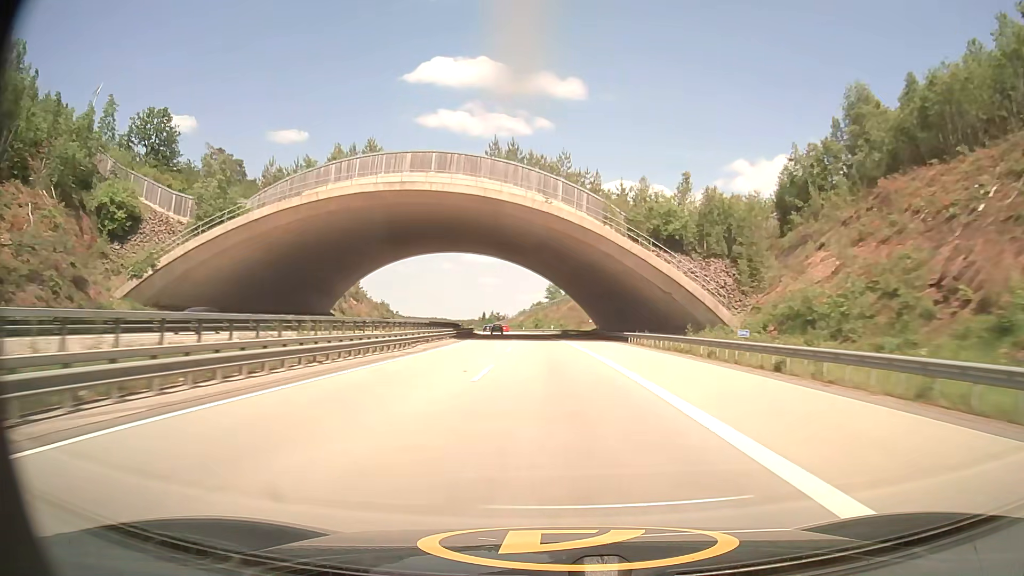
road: motorway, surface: asphalt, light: Day
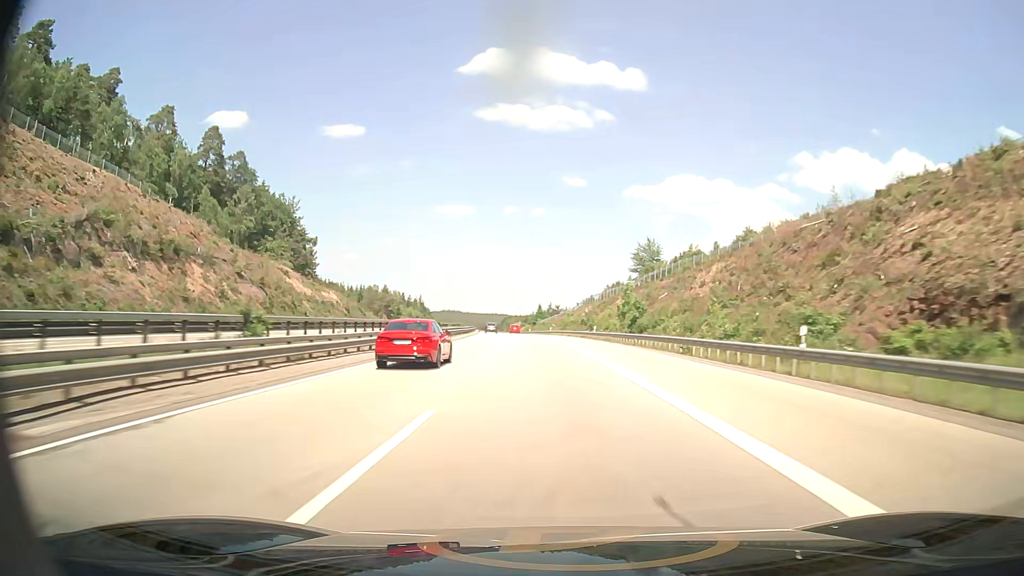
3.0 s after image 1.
(-4.5, +101.2) m; -5°
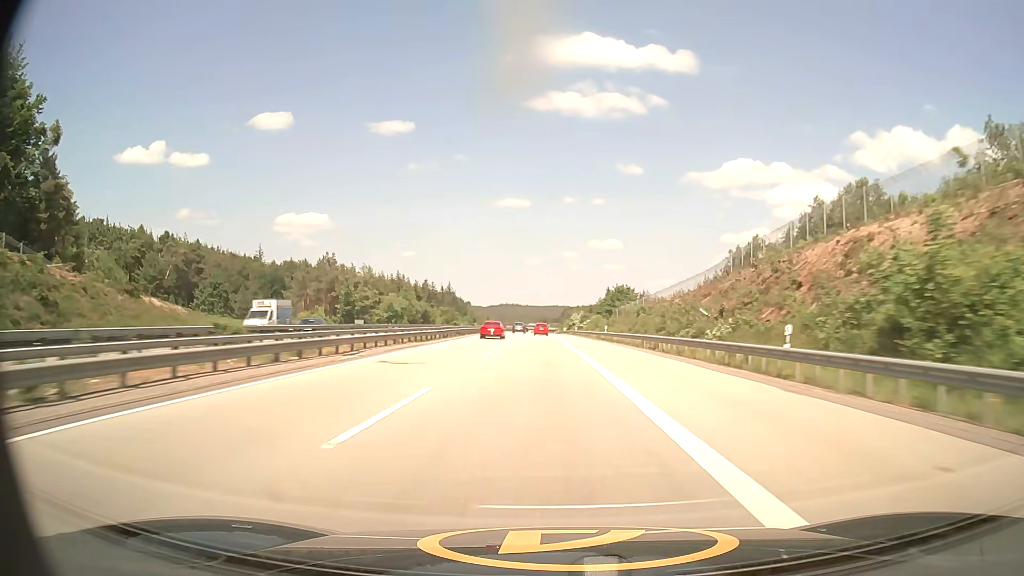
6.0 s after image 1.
(-6.0, +103.7) m; -6°
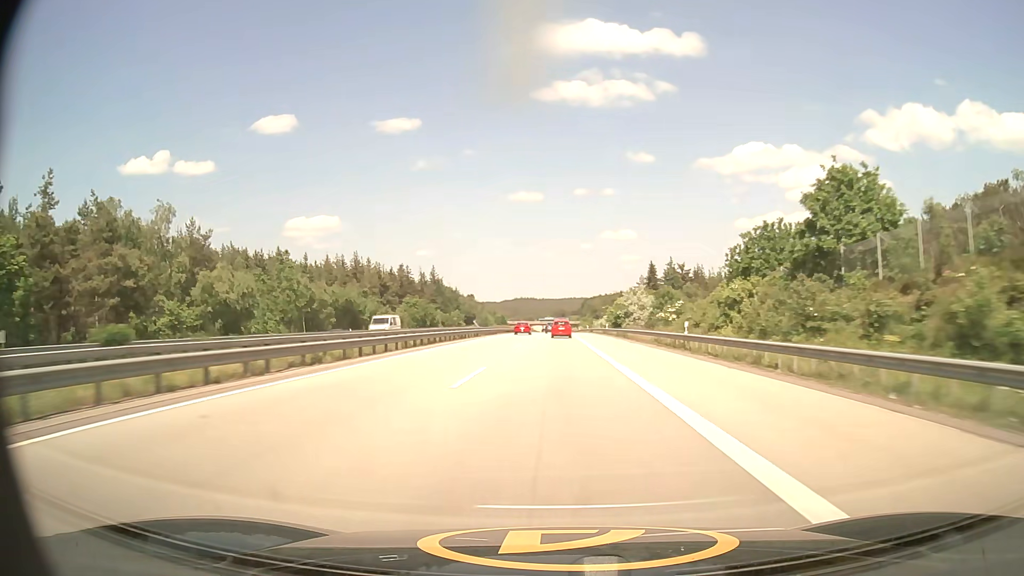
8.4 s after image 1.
(-1.6, +83.1) m; -1°
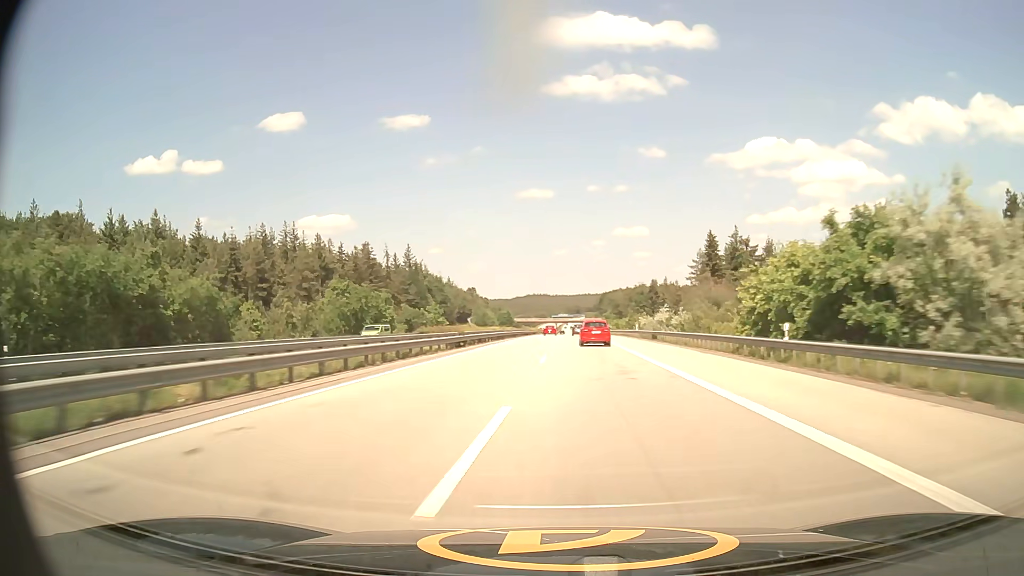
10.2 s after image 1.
(-0.7, +62.2) m; -1°
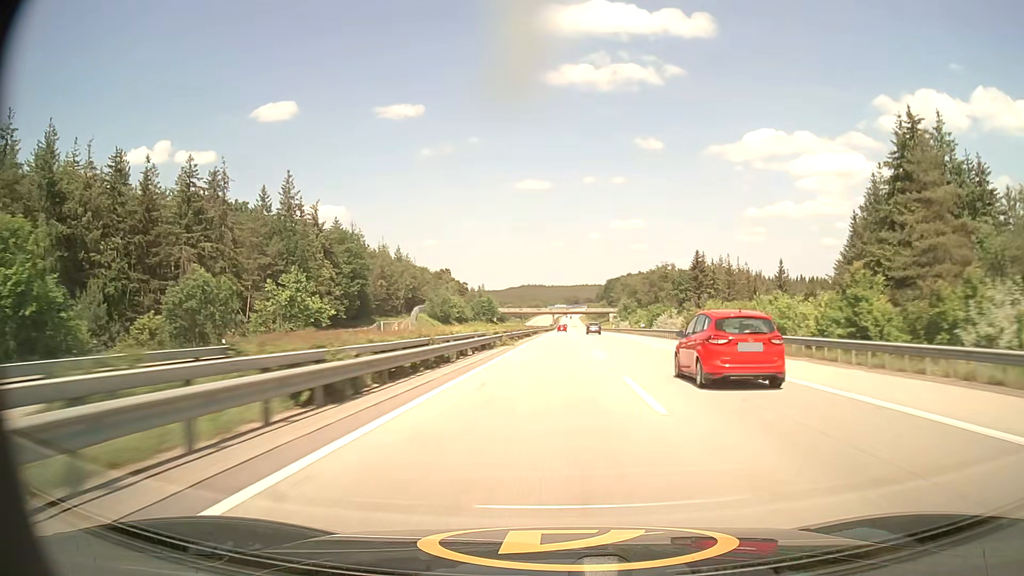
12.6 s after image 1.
(-0.3, +83.9) m; 0°
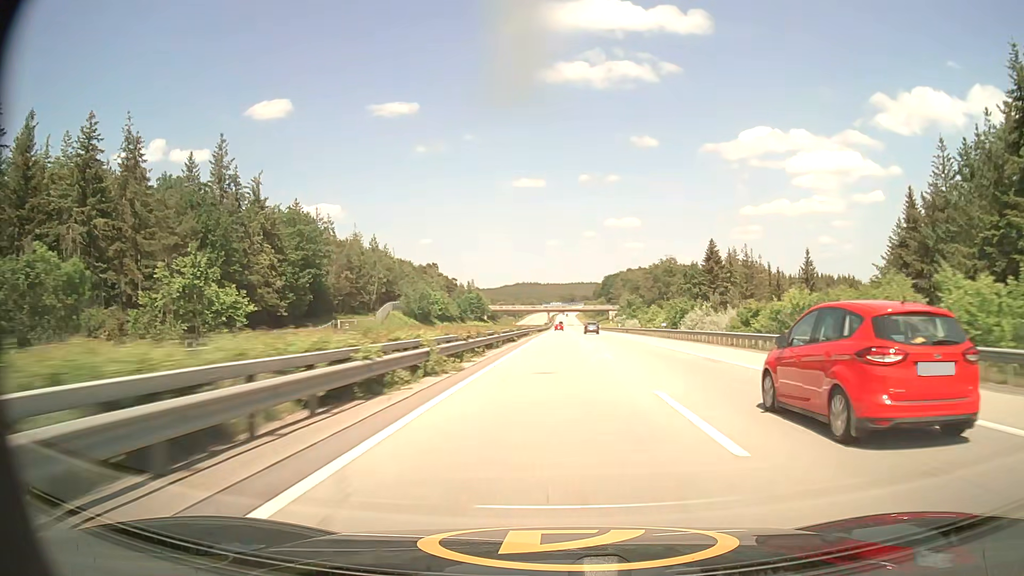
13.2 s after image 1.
(+0.1, +21.1) m; 0°
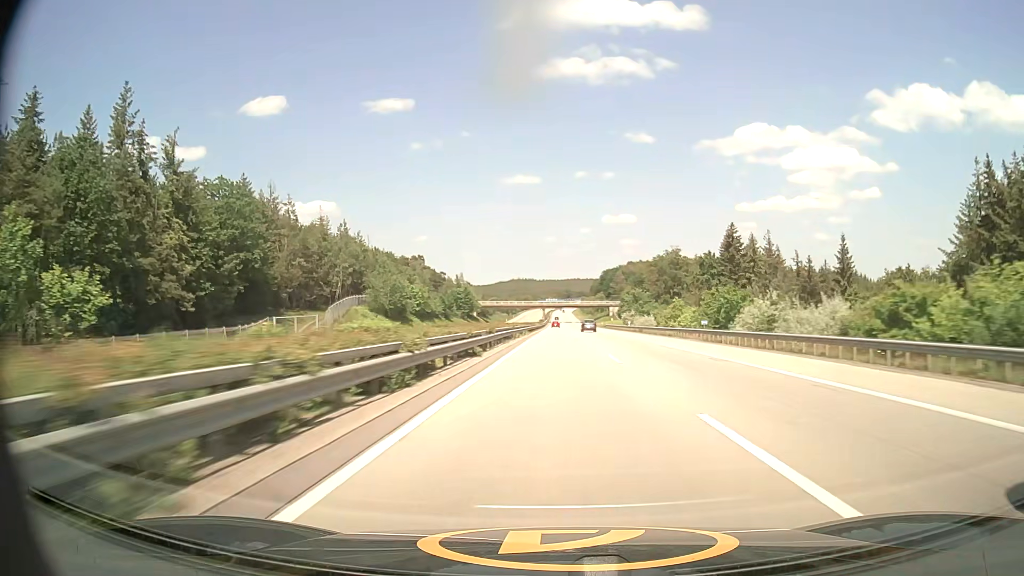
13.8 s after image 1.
(+0.1, +21.1) m; 0°
(0, +10) (0, +20) (0, +30) (0, +40) (0, +50) (0, +60) (0, +70) (+1, +80) (+1, +90) (+1, +100) m
